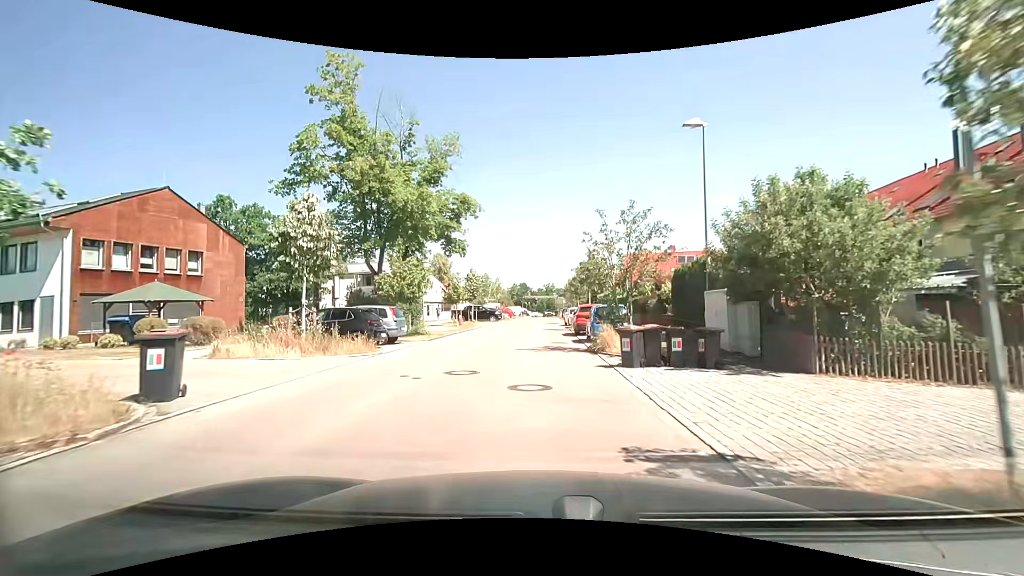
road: residential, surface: asphalt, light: Day
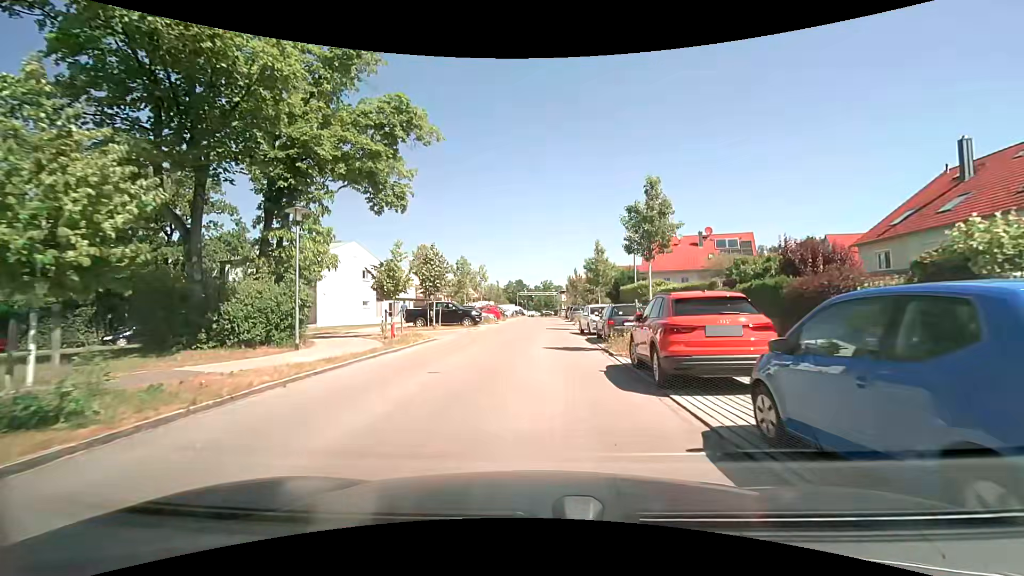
(-0.2, +17.5) m; 0°
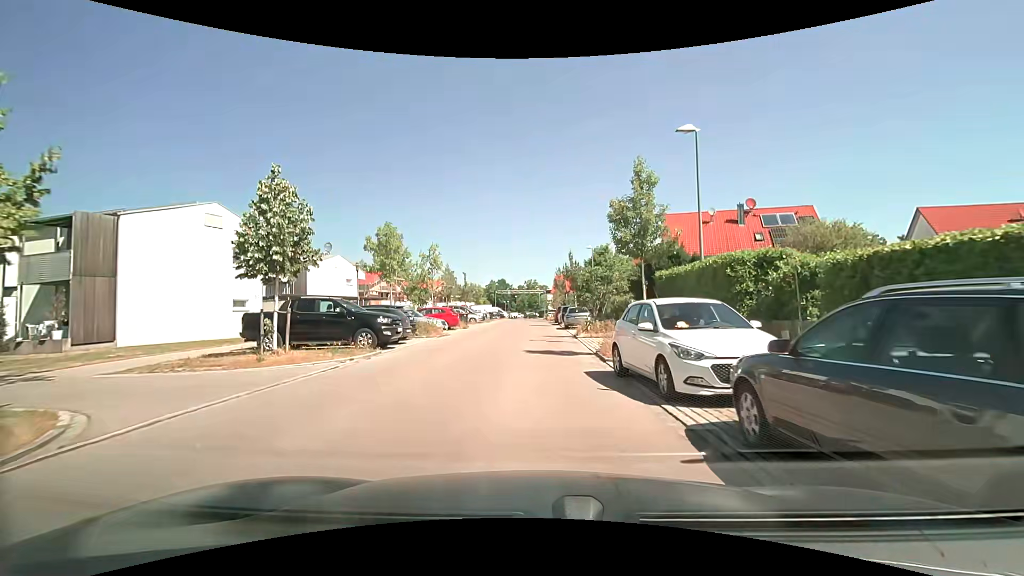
(+0.3, +17.2) m; +2°
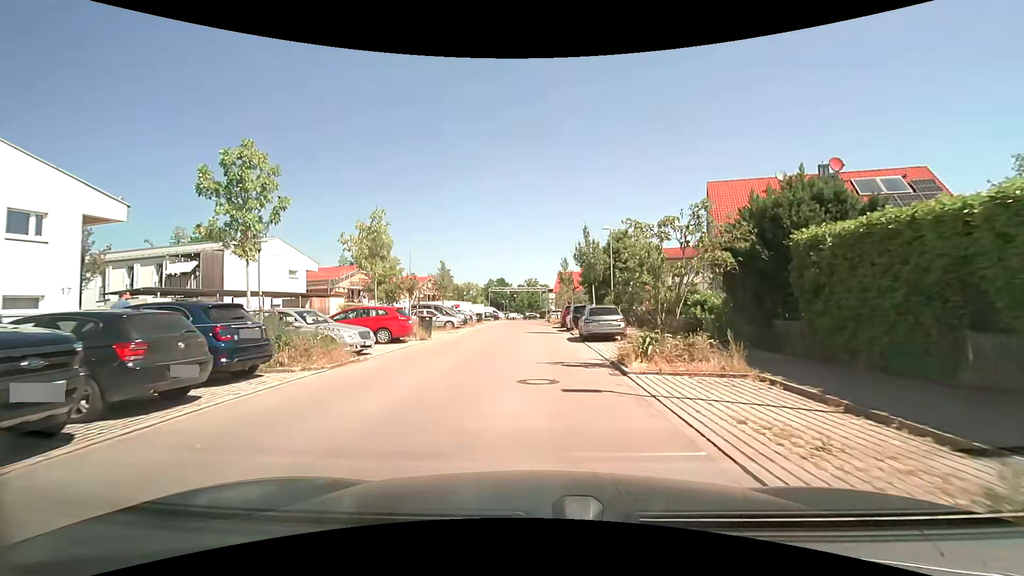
(0.0, +12.6) m; -1°
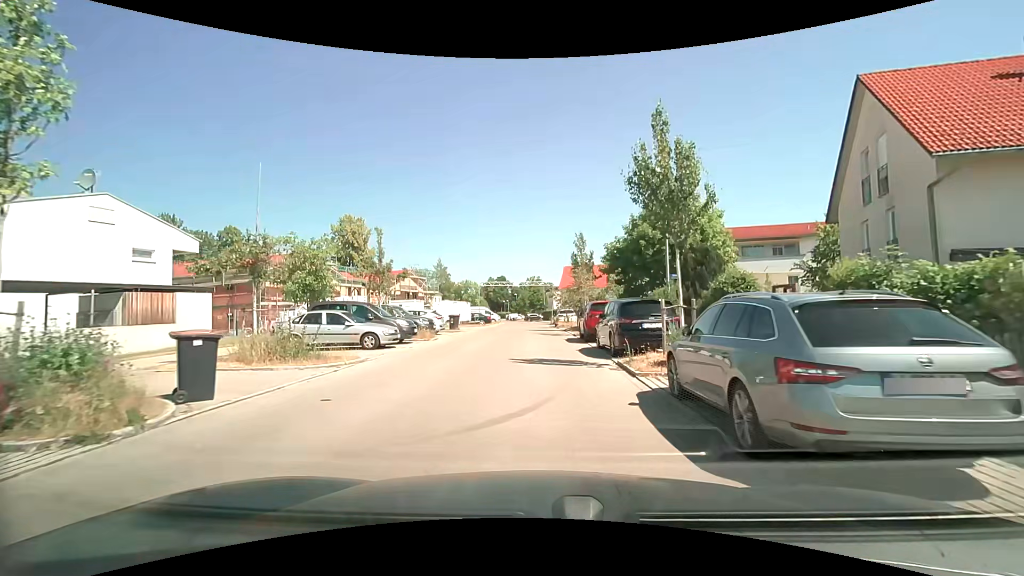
(+0.1, +16.3) m; 0°
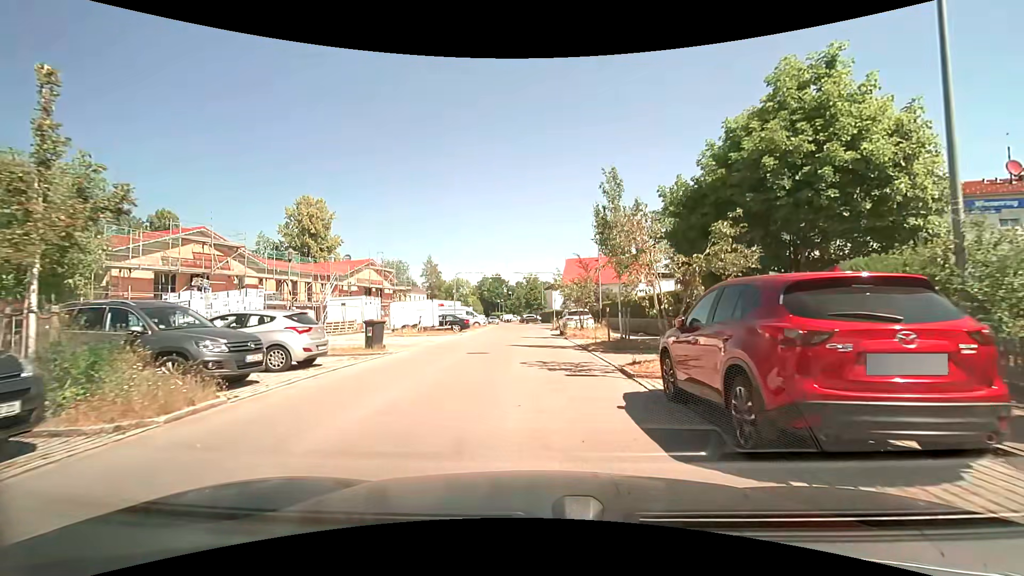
(0.0, +16.0) m; 0°
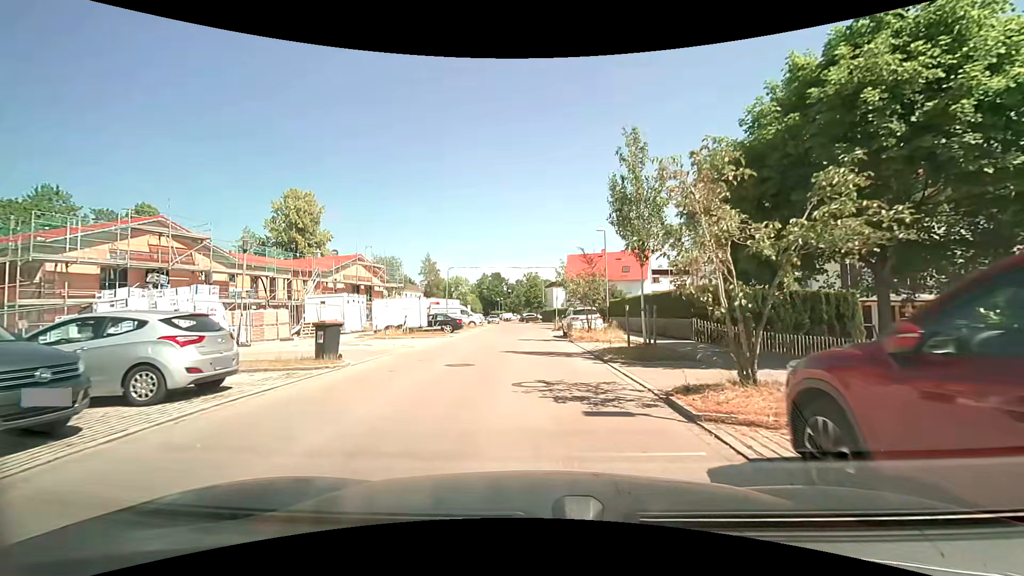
(0.0, +4.0) m; 0°
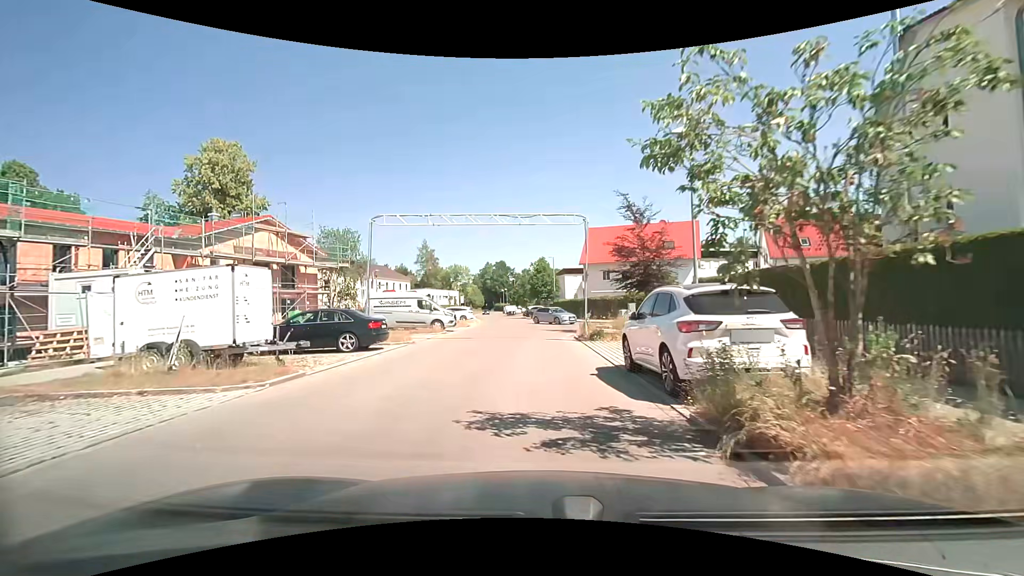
(0.0, +19.9) m; -1°
(0, +10) (0, +20) (0, +30) (+1, +40) (0, +50) (-2, +60) (-3, +70) (-5, +80) (-6, +90) (-7, +99) m
